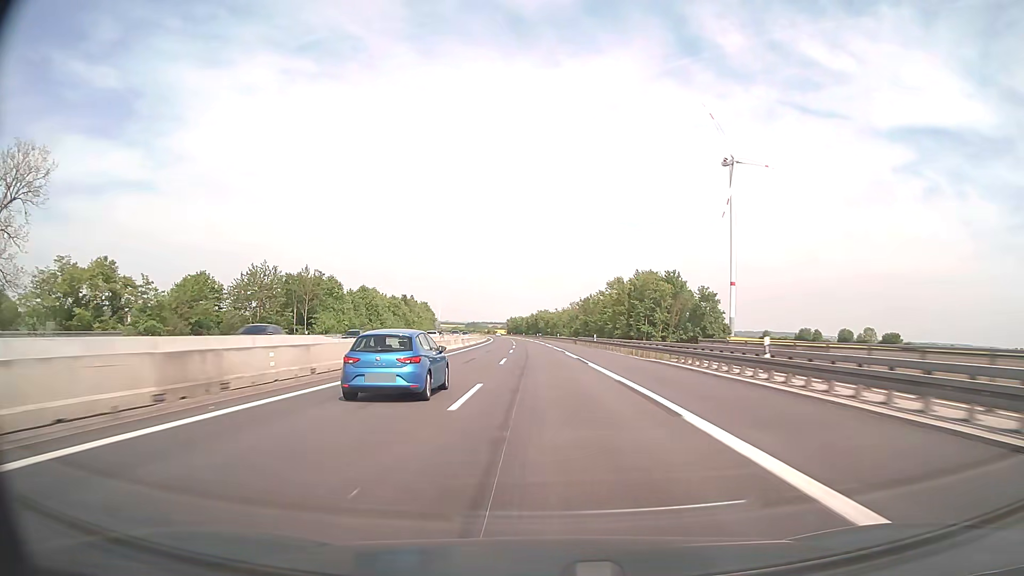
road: motorway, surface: asphalt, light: Day
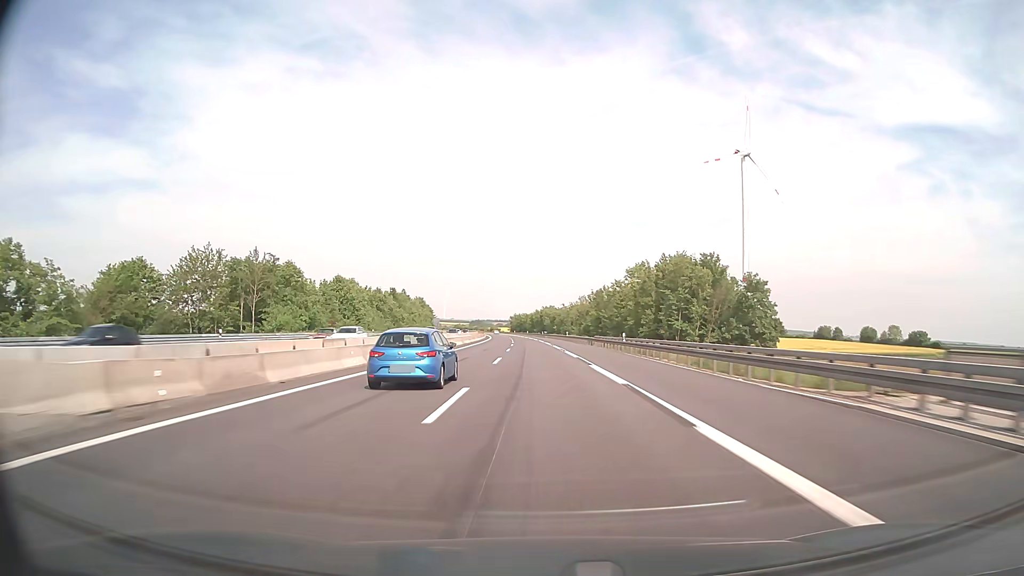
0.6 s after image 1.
(-0.1, +19.9) m; 0°
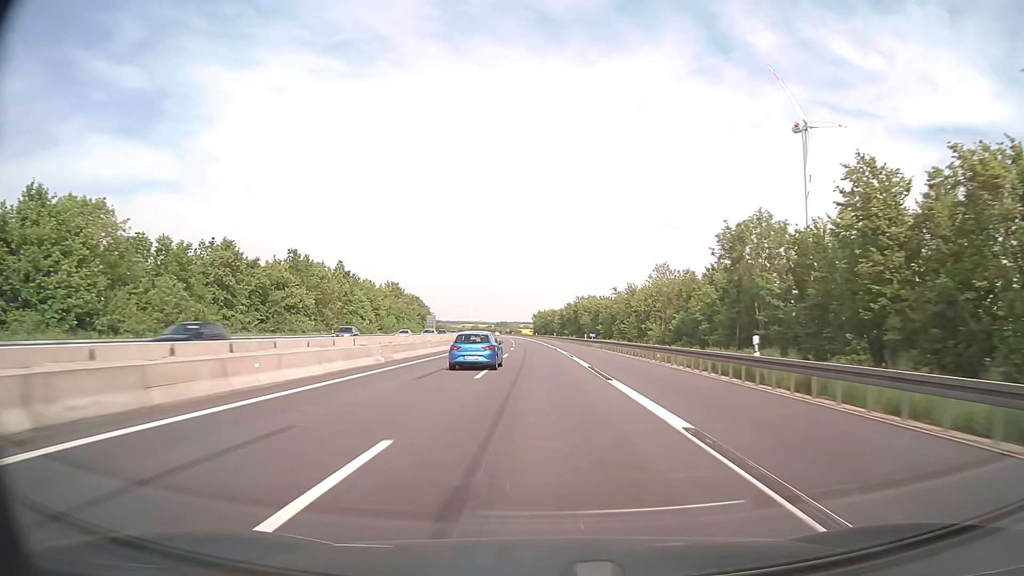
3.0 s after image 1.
(-1.7, +79.5) m; -2°
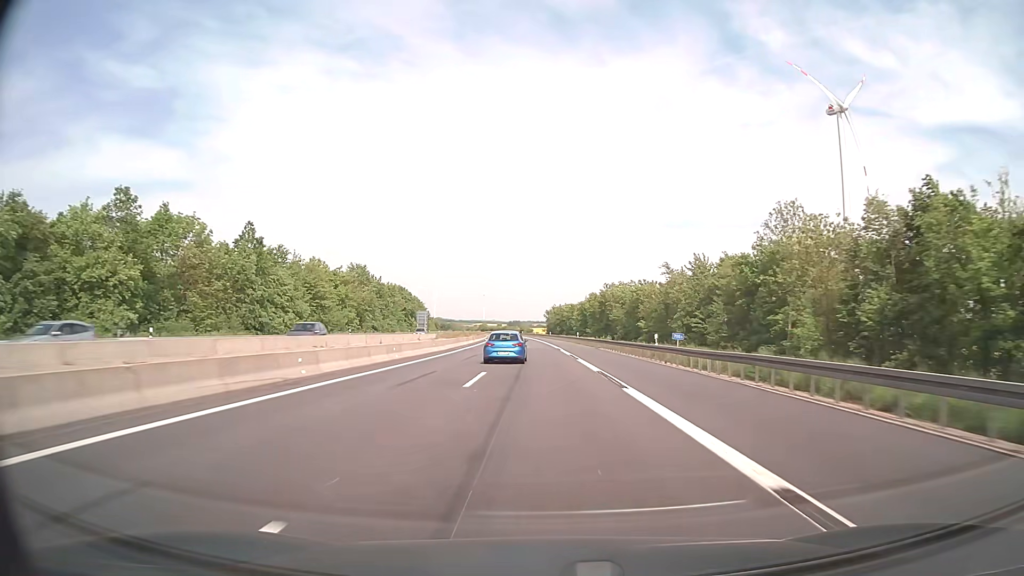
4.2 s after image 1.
(-0.4, +39.8) m; -1°
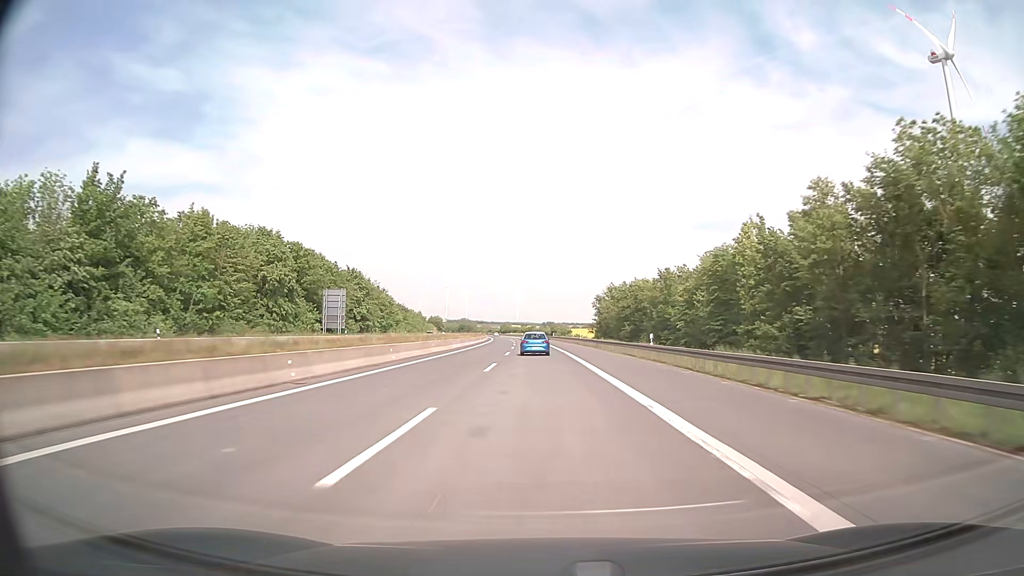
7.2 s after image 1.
(-2.4, +99.3) m; -3°
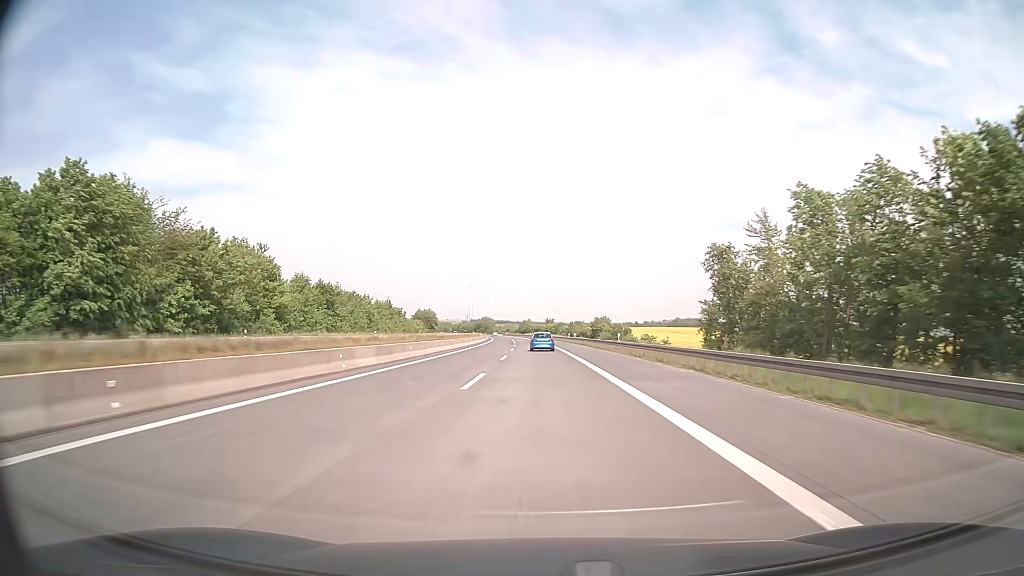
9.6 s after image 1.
(-1.6, +79.4) m; -2°
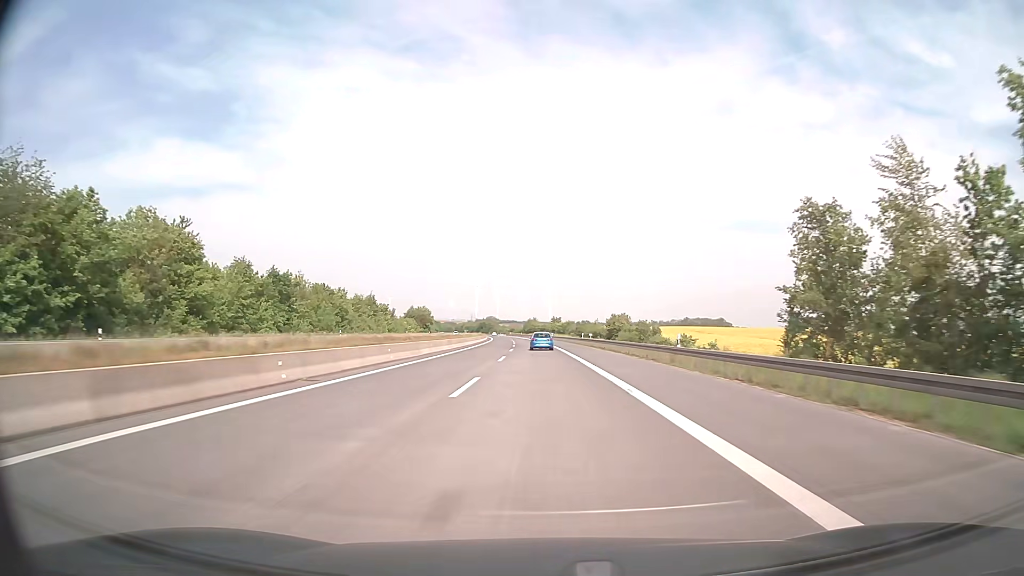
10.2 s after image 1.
(-0.1, +19.9) m; -1°
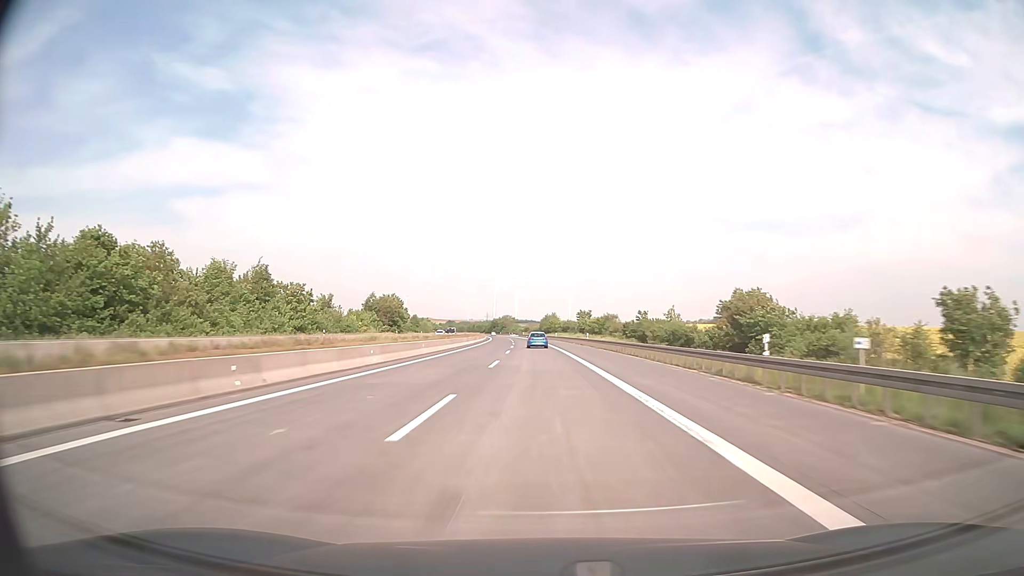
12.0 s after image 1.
(-0.8, +59.6) m; -2°
(0, +10) (0, +20) (0, +30) (0, +40) (-1, +50) (-1, +60) (-1, +70) (-2, +80) (-2, +90) (-3, +100) m
